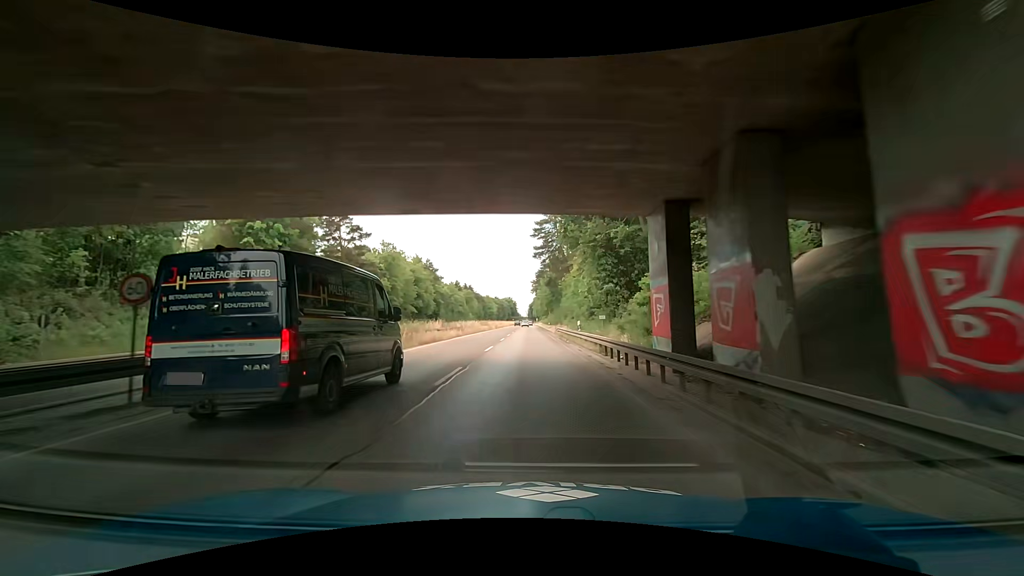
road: trunk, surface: asphalt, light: Day
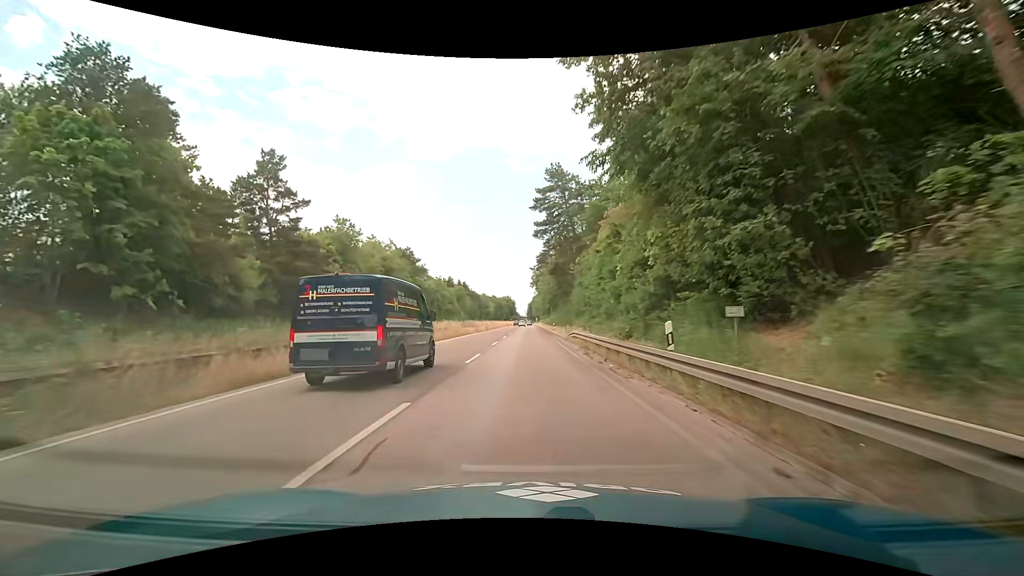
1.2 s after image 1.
(-0.7, +18.2) m; -3°
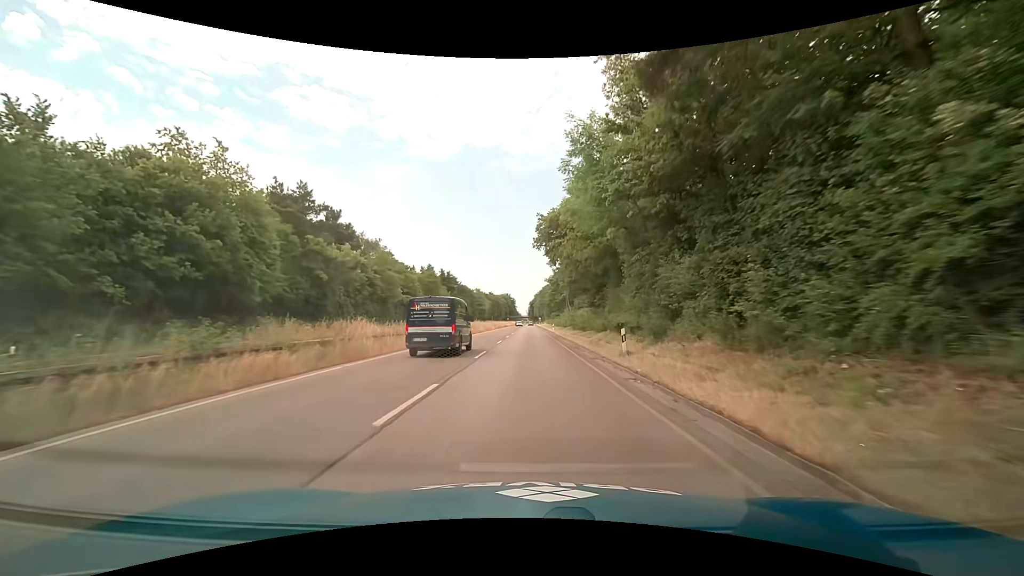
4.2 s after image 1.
(+1.3, +45.6) m; +2°
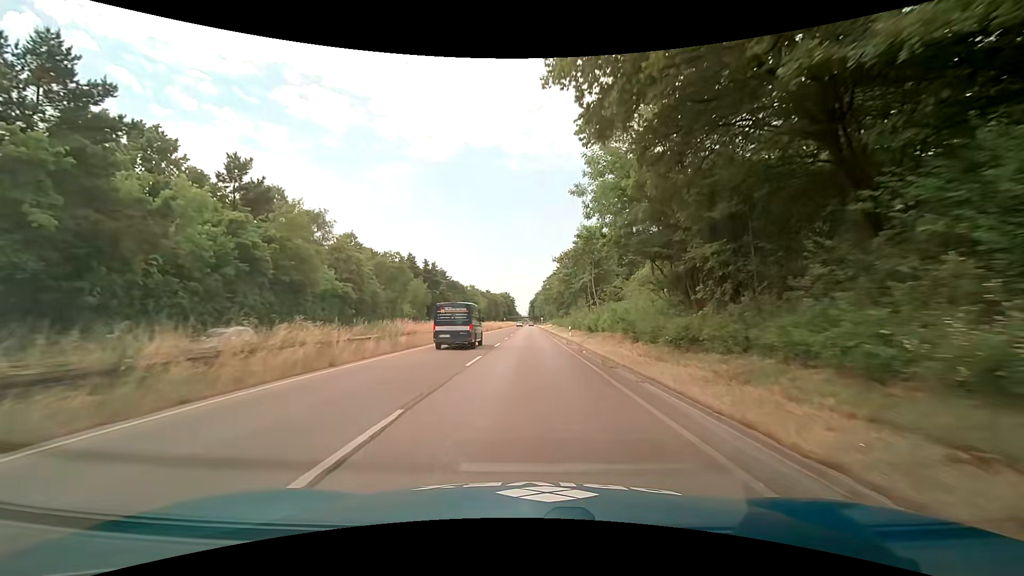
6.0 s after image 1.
(-0.1, +27.4) m; 0°
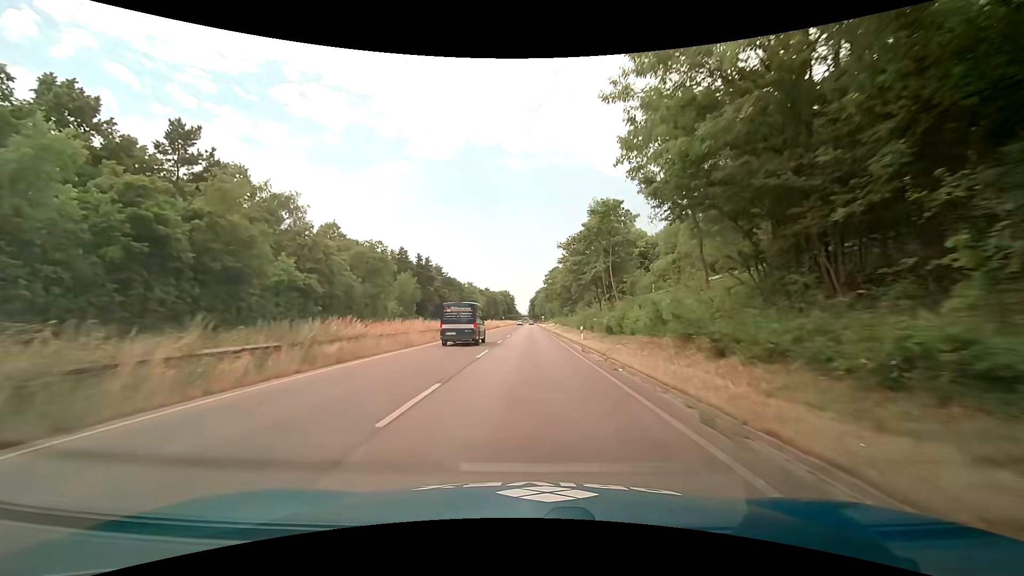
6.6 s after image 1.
(0.0, +9.1) m; 0°
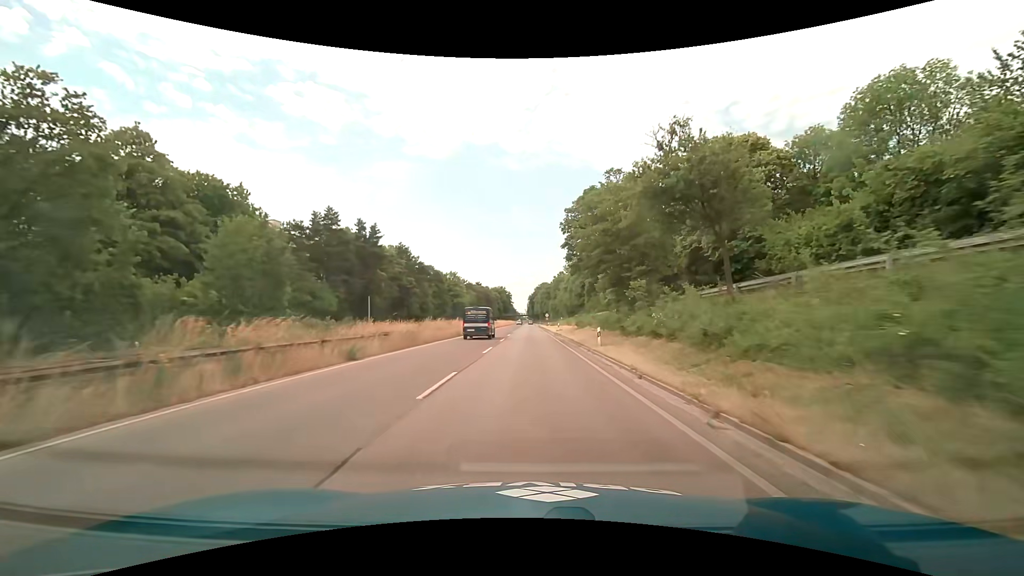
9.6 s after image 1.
(+0.2, +45.8) m; 0°
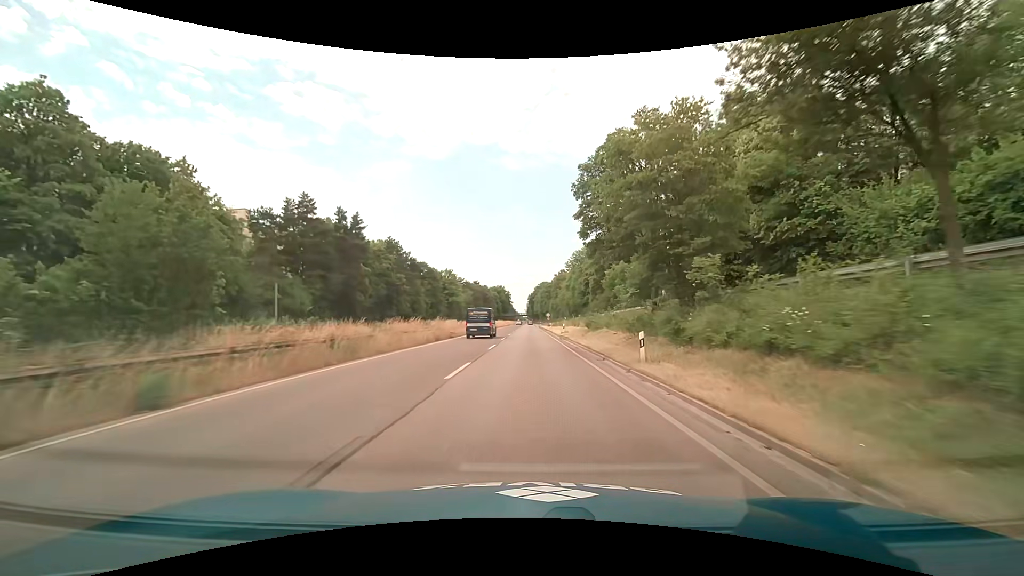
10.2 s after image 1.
(0.0, +9.2) m; 0°
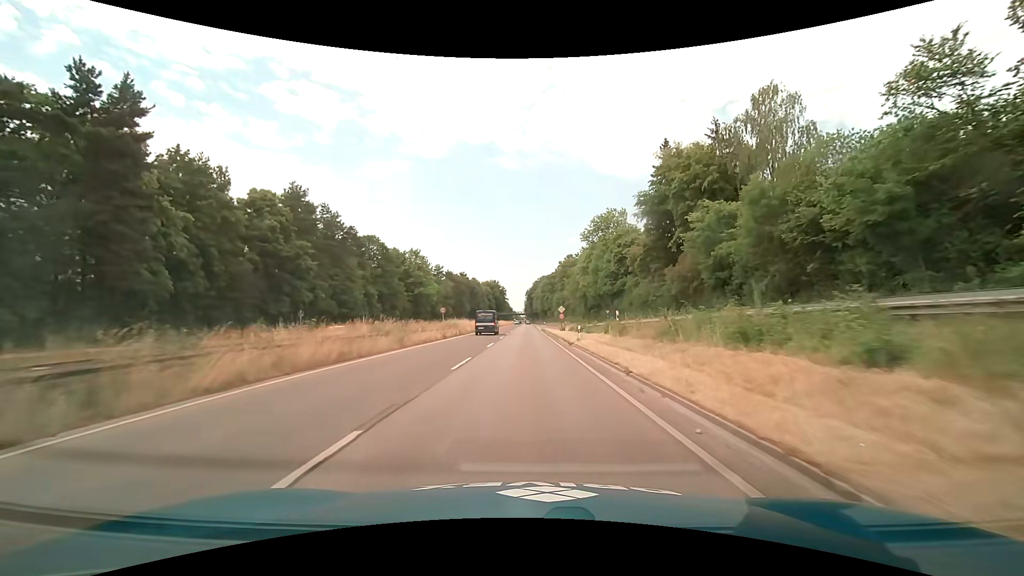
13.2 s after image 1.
(0.0, +45.9) m; 0°
(0, +10) (0, +20) (0, +30) (0, +40) (0, +50) (0, +60) (0, +70) (0, +80) (0, +90) (0, +100) m
